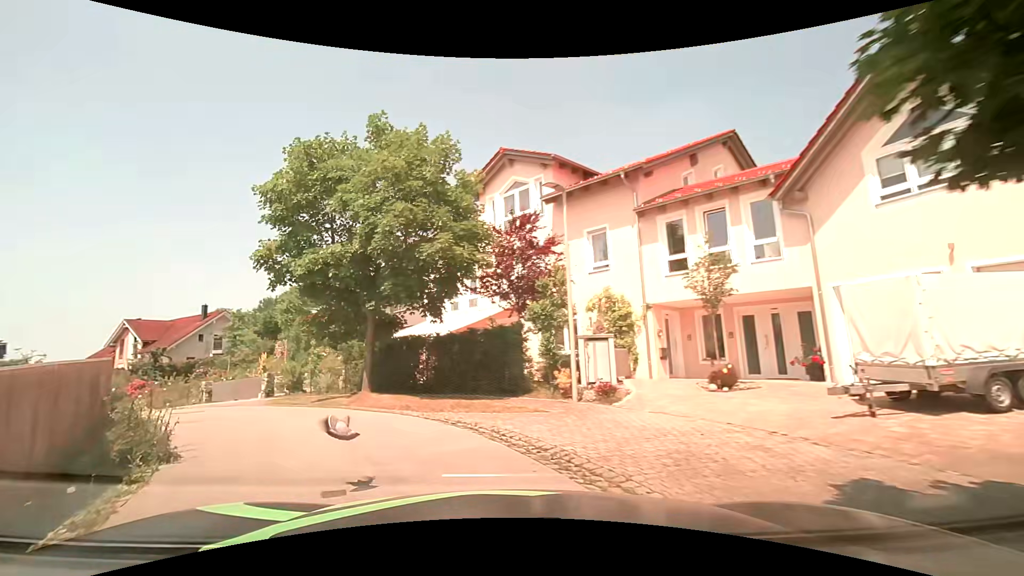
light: Day
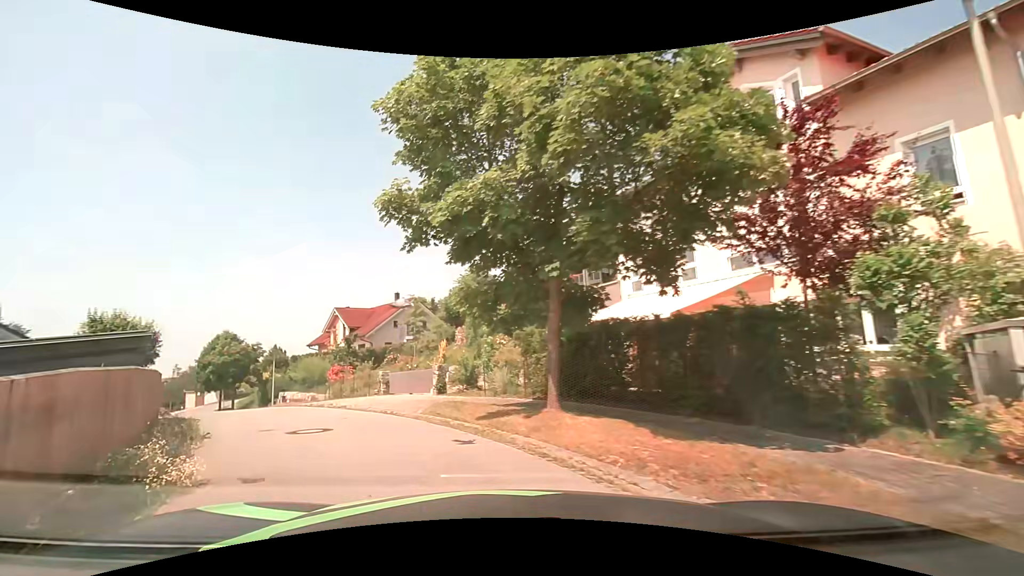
(-1.0, +5.8) m; -20°
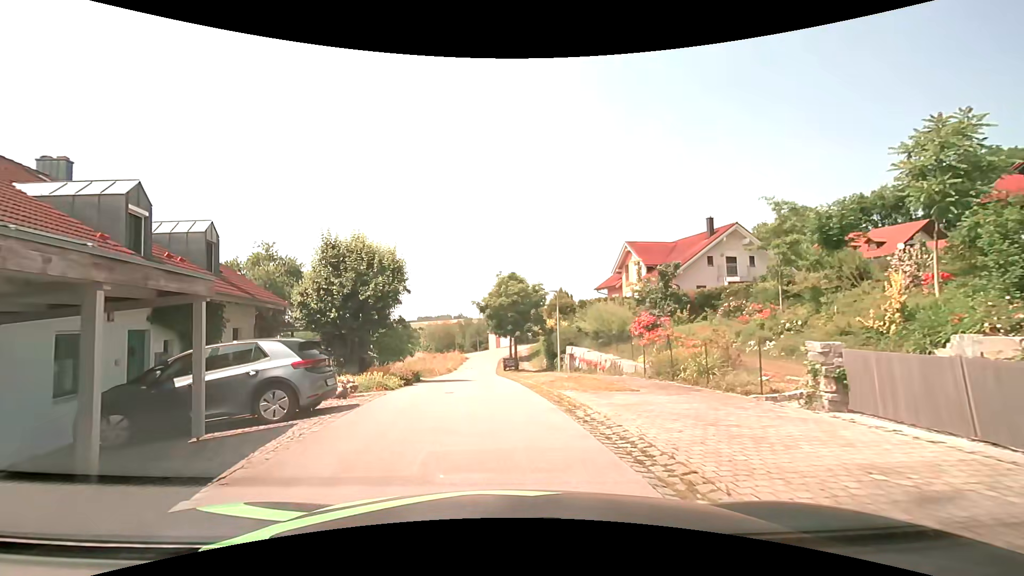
(-5.2, +14.1) m; -33°
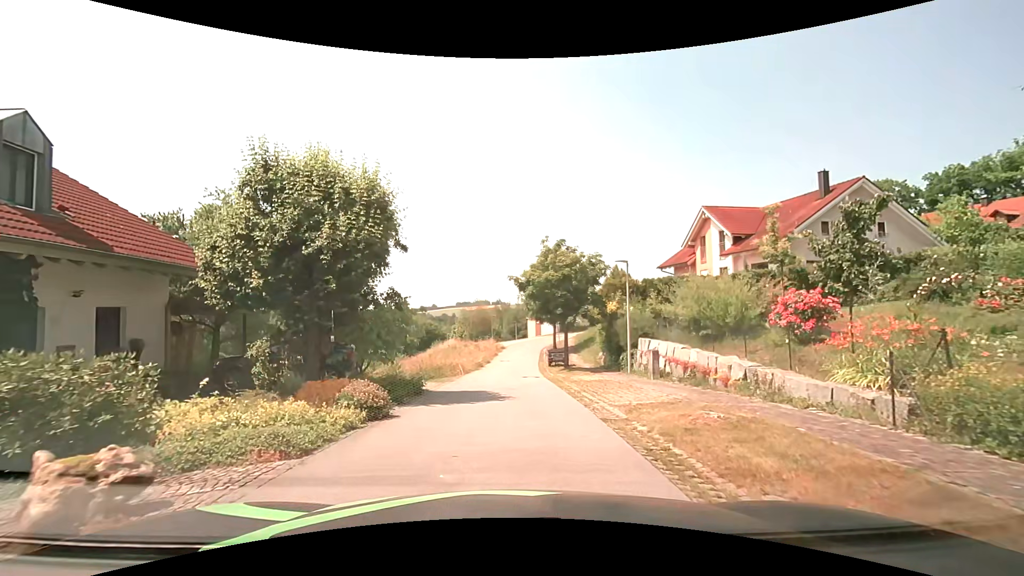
(-0.3, +8.8) m; -4°
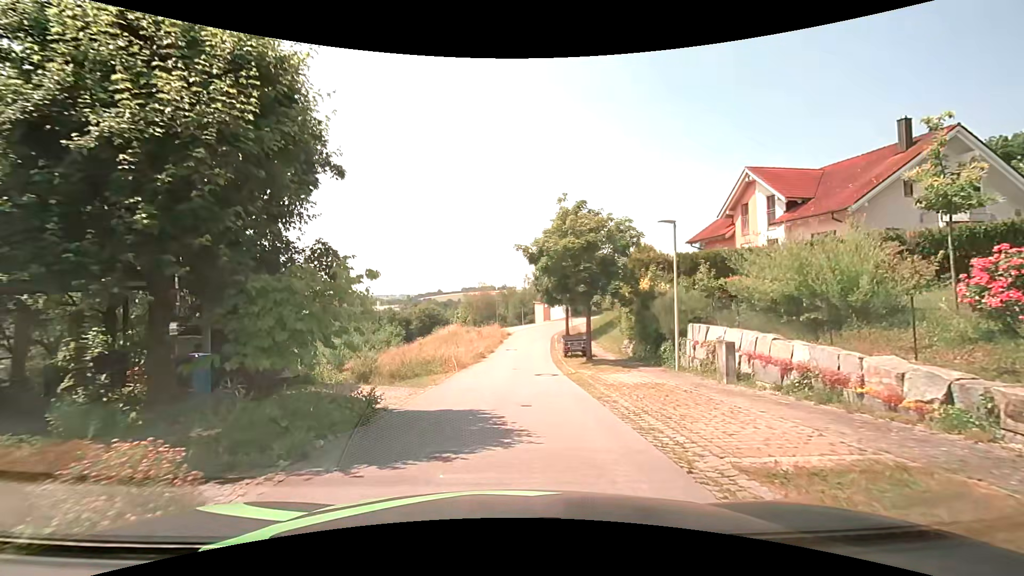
(0.0, +5.7) m; -1°
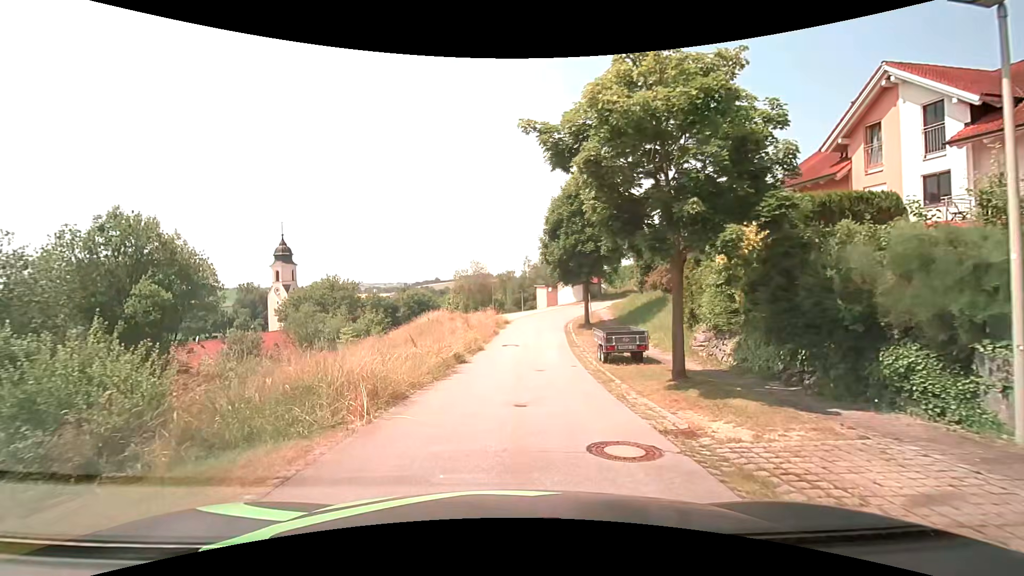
(0.0, +11.7) m; 0°
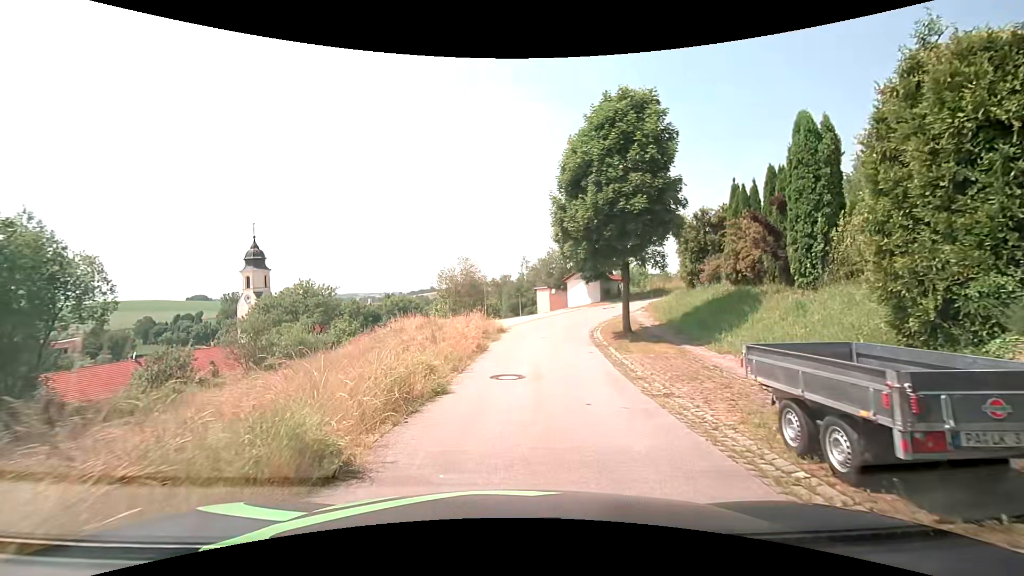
(+0.1, +11.4) m; 0°
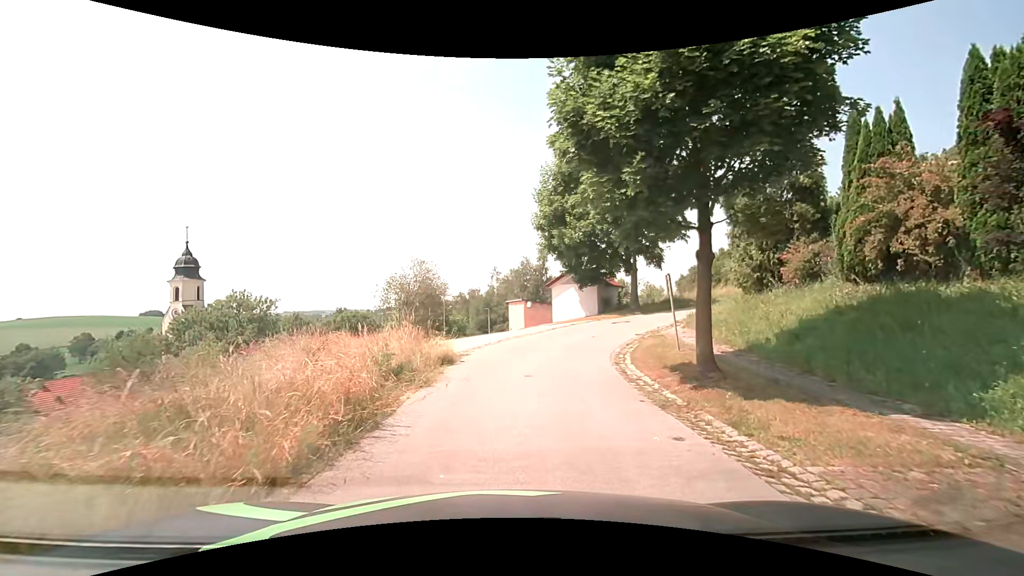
(+0.5, +10.8) m; +3°
